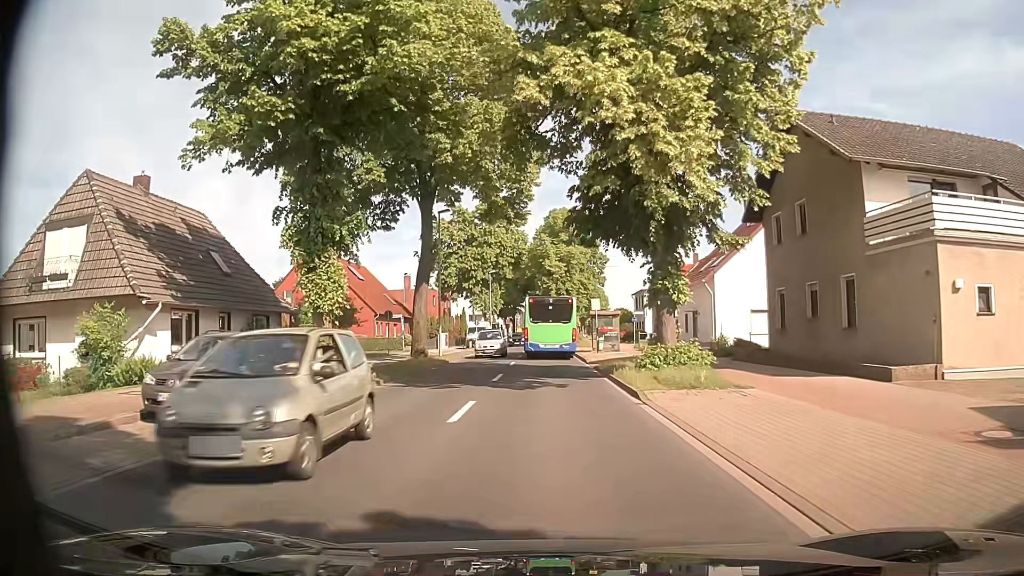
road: secondary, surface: asphalt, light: Day
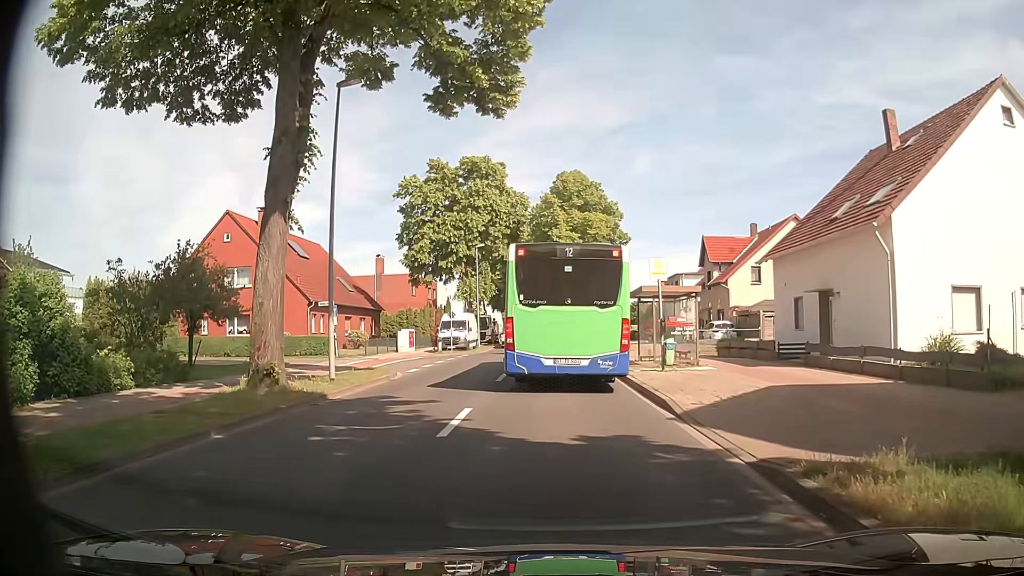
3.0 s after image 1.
(-0.3, +19.1) m; -1°
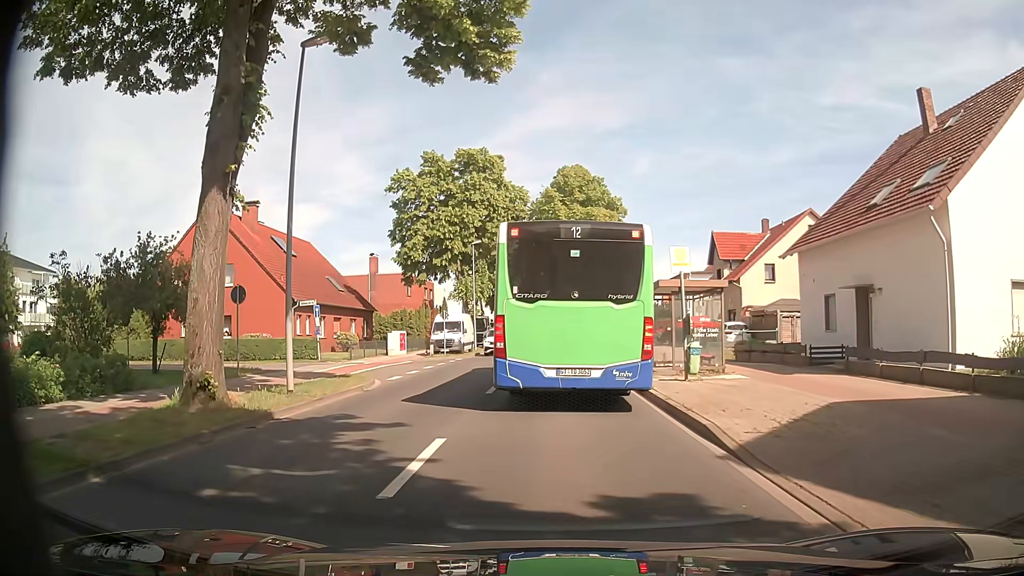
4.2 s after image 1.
(+0.1, +2.8) m; 0°
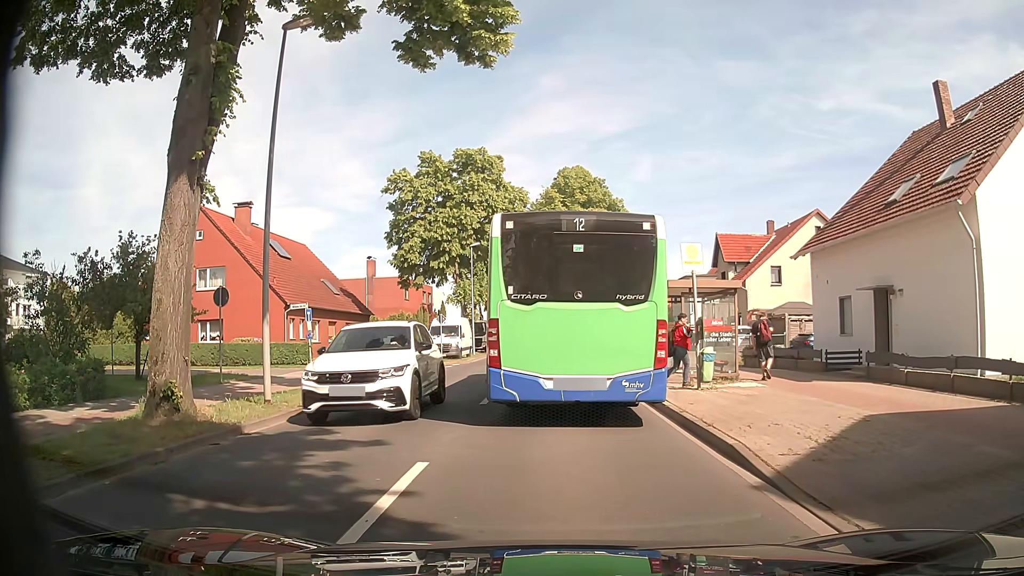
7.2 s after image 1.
(0.0, +1.3) m; 0°
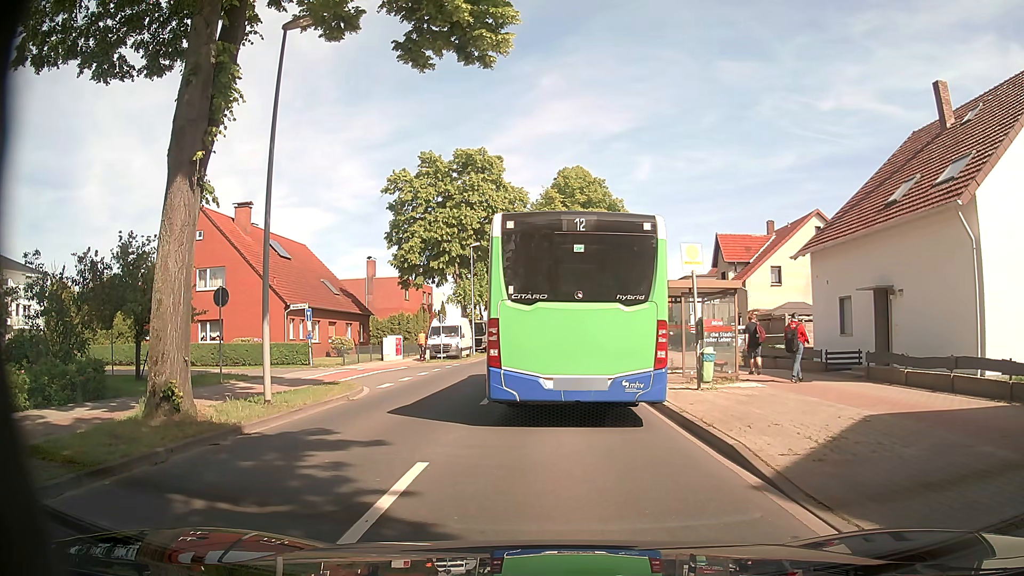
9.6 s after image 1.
(0.0, 0.0) m; 0°
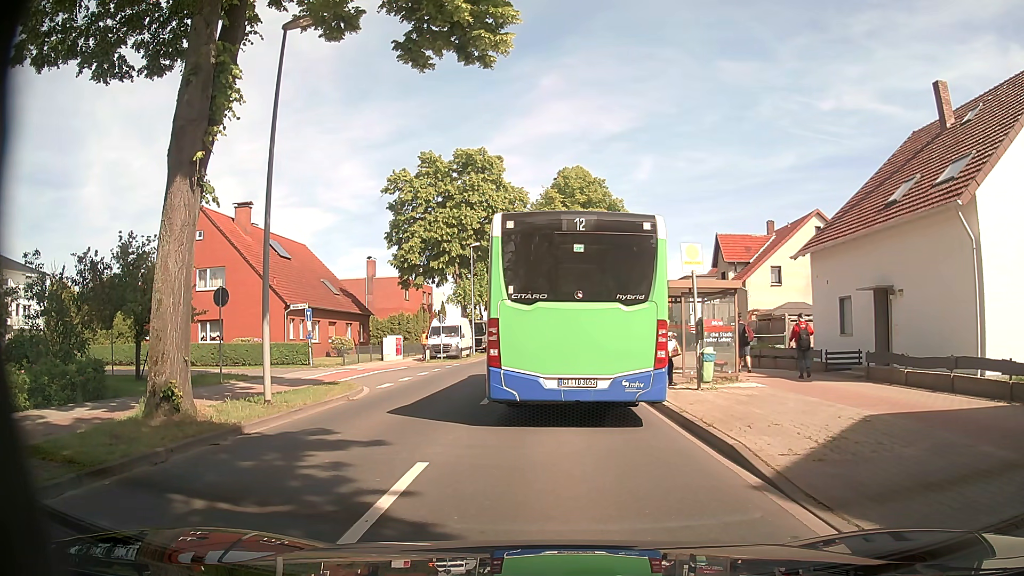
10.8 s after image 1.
(0.0, 0.0) m; 0°
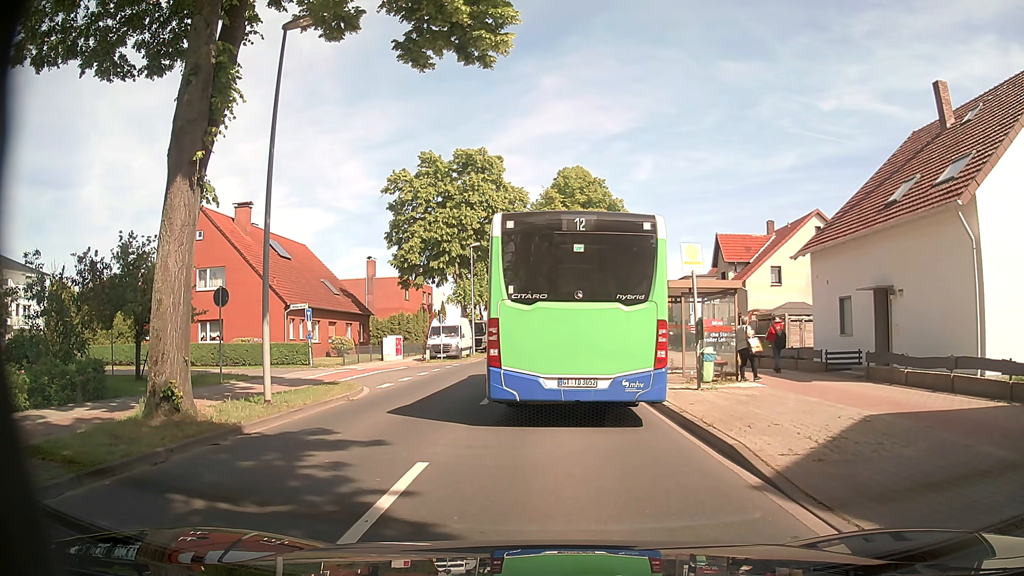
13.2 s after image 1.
(0.0, 0.0) m; 0°
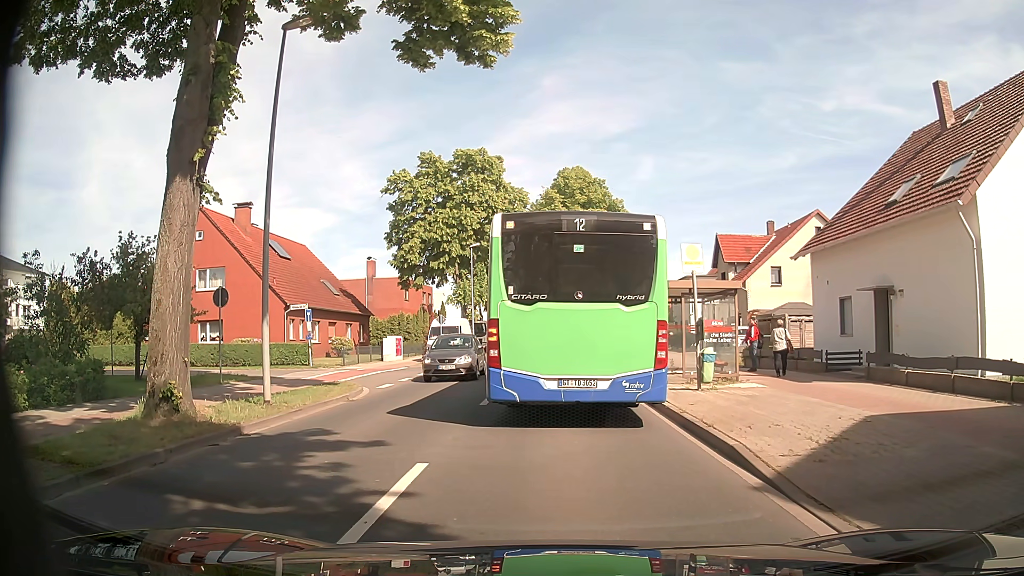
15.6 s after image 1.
(0.0, 0.0) m; 0°
